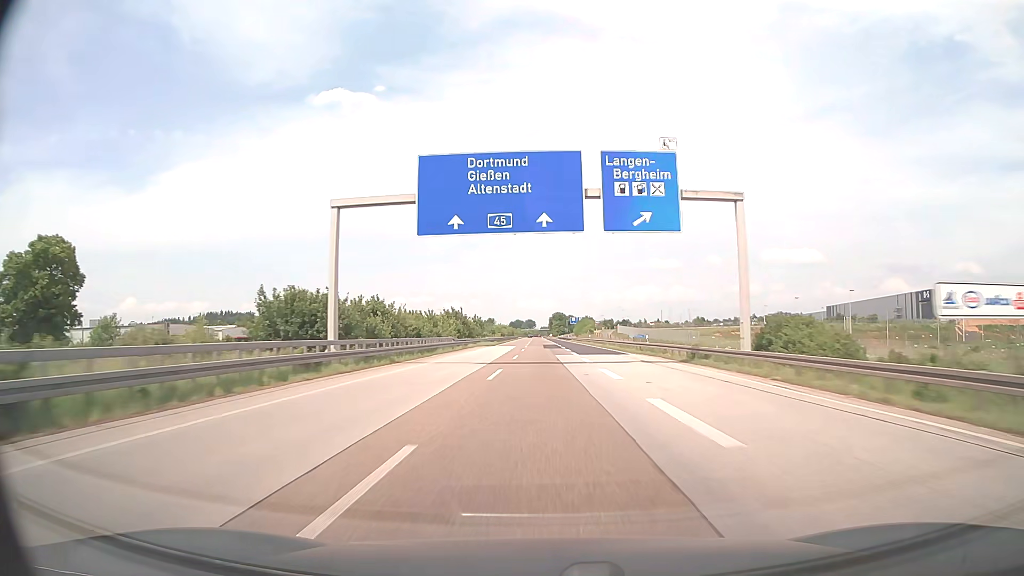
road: motorway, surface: asphalt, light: Day
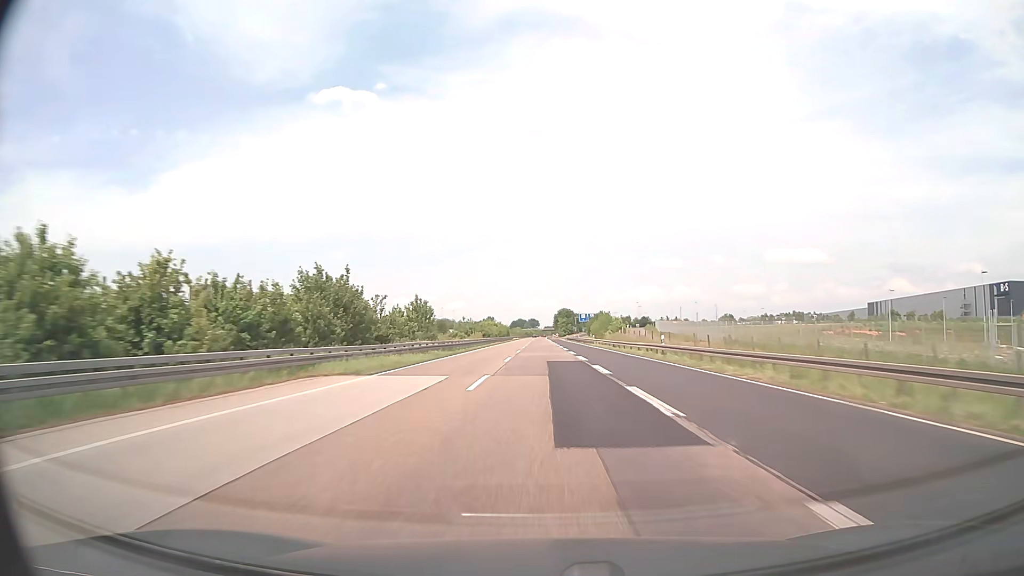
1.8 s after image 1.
(-0.1, +57.0) m; 0°
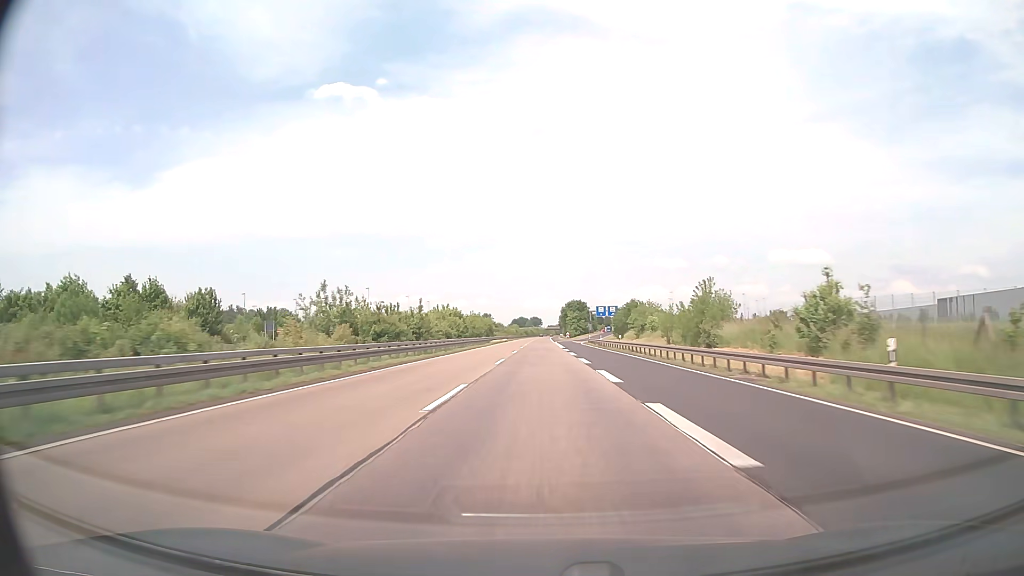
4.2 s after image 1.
(-0.2, +76.1) m; 0°
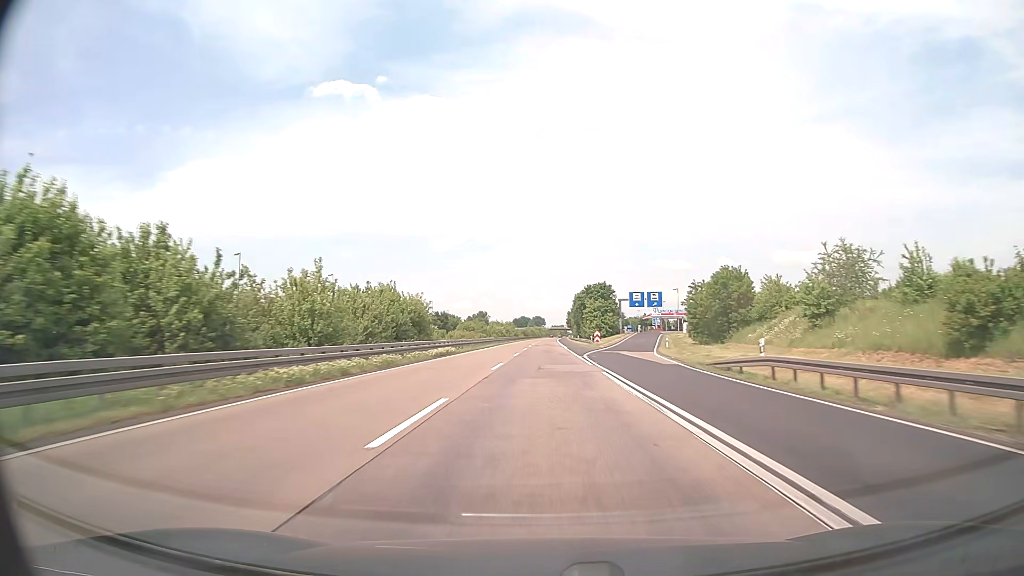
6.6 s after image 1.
(-0.2, +76.1) m; 0°
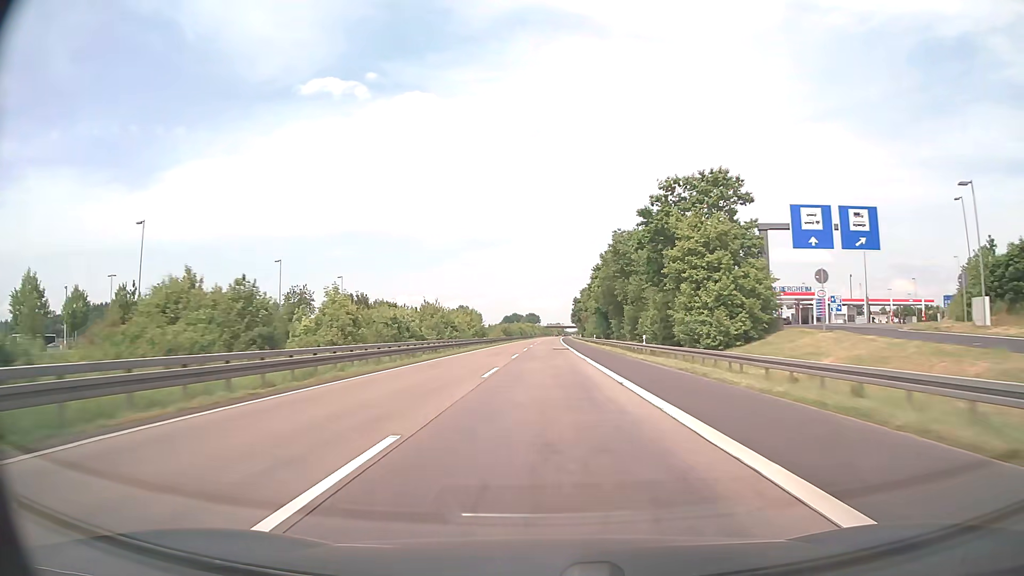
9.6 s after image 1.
(+0.3, +95.1) m; 0°
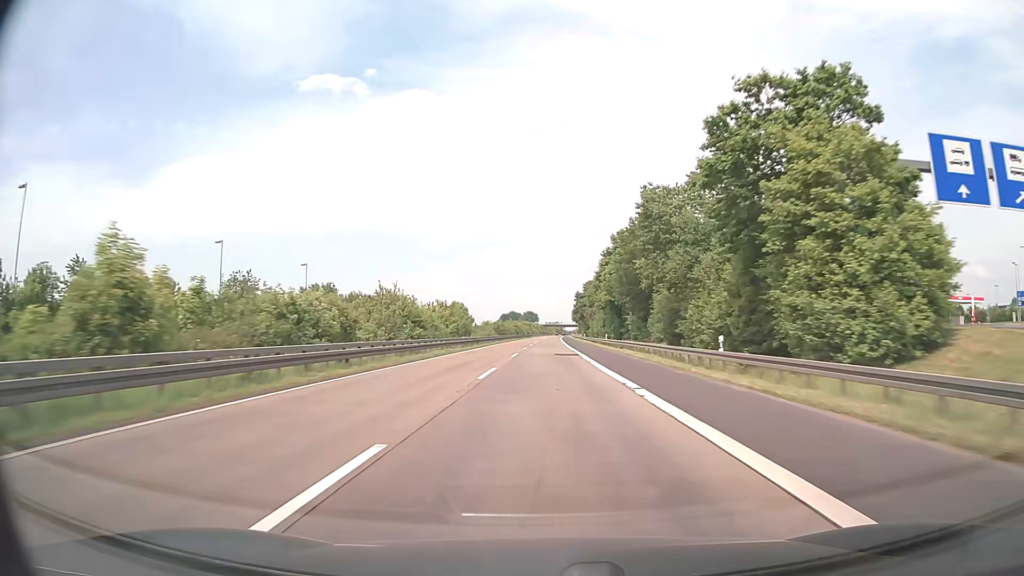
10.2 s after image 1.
(0.0, +19.0) m; 0°
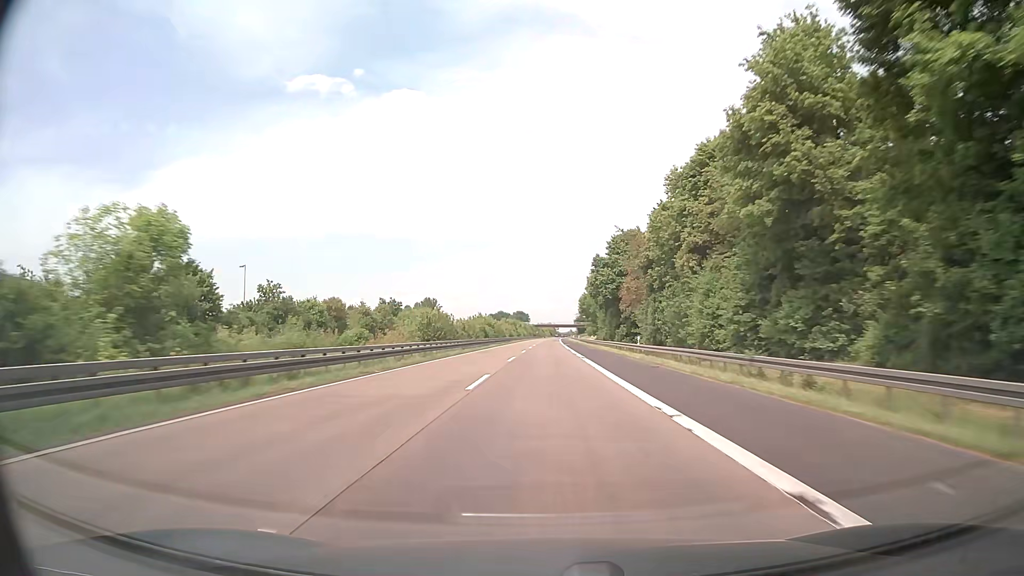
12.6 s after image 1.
(+0.4, +76.0) m; +1°
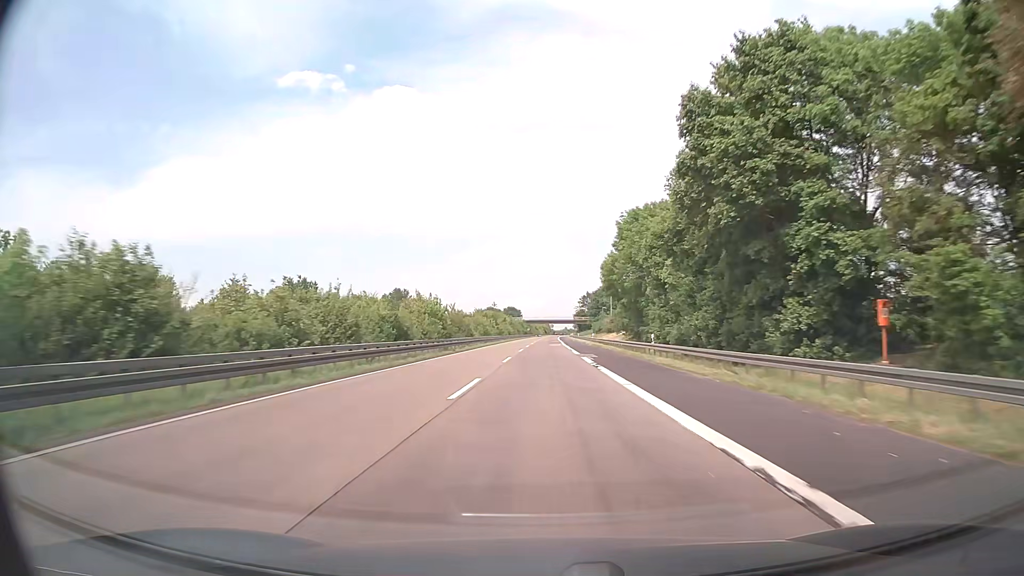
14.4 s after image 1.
(+0.2, +57.0) m; +1°
(0, +10) (0, +20) (0, +30) (0, +40) (0, +50) (0, +60) (0, +70) (0, +80) (0, +90) (+1, +100) m
